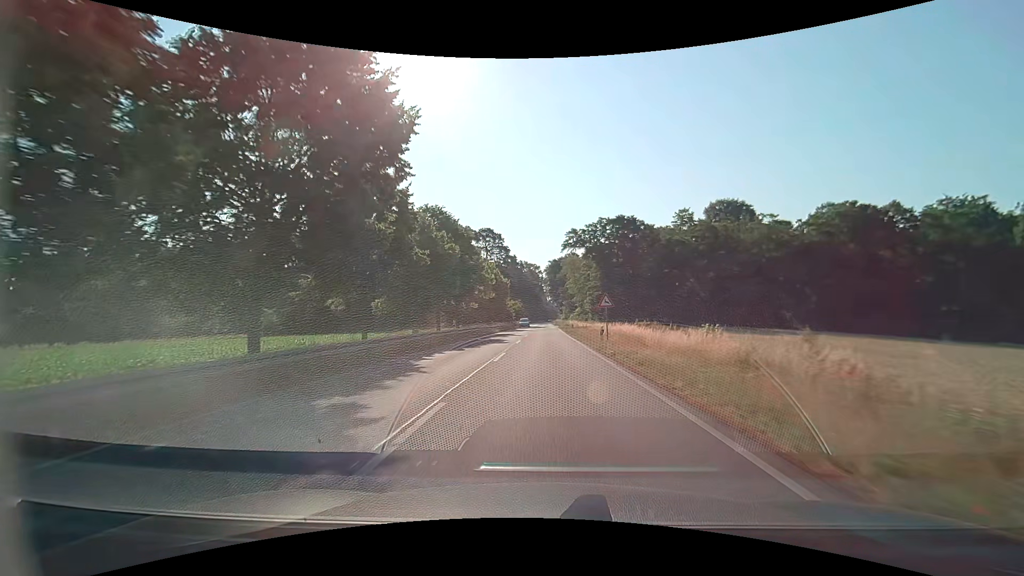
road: primary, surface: asphalt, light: Day
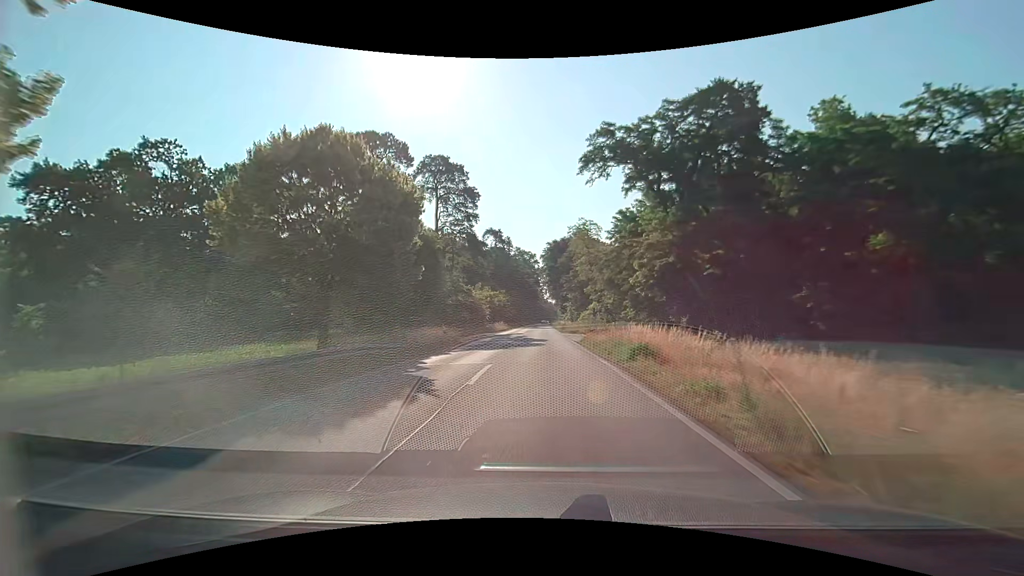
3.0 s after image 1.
(+0.2, +53.8) m; 0°
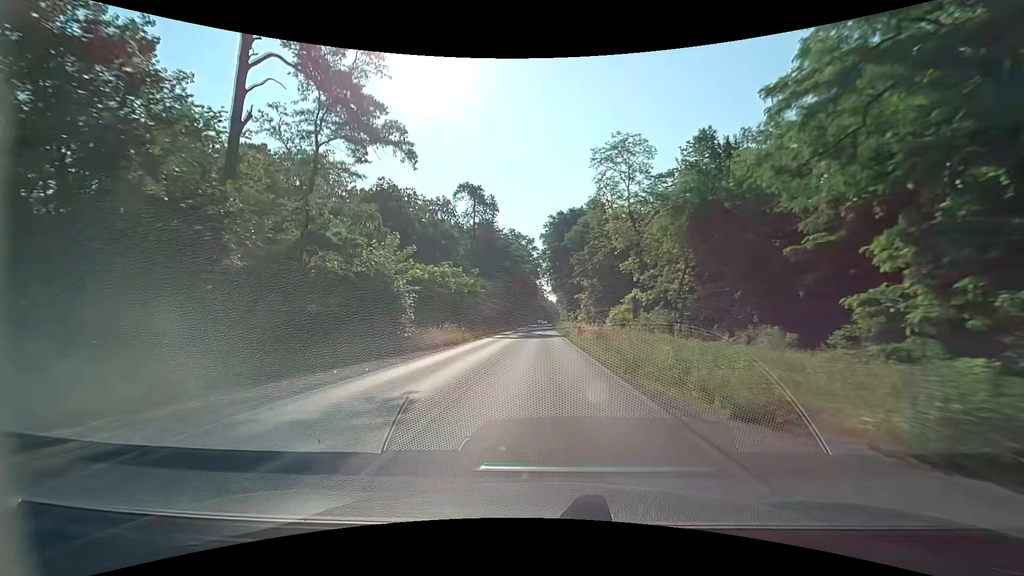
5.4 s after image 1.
(-0.1, +43.0) m; 0°
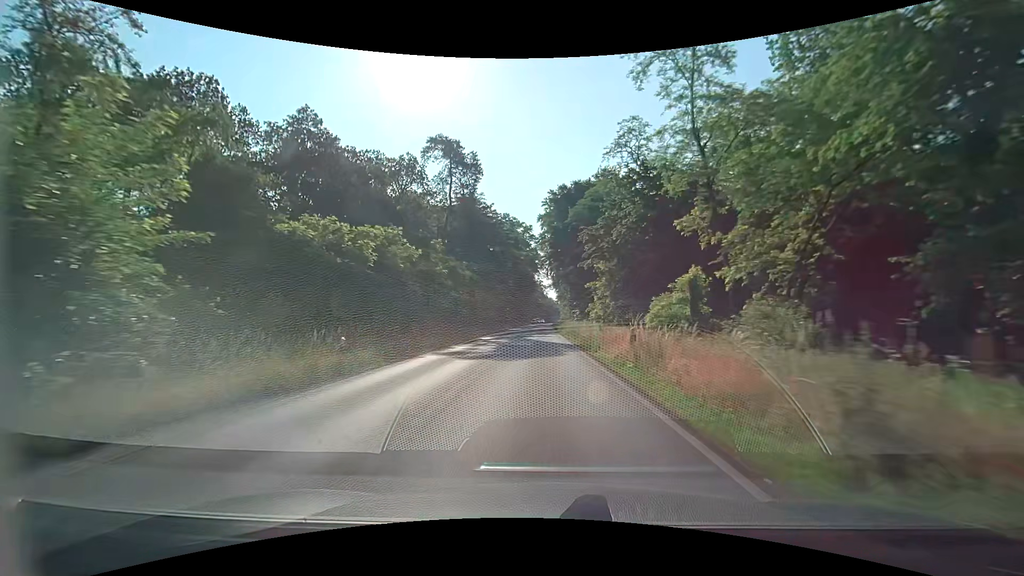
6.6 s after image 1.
(0.0, +21.6) m; 0°
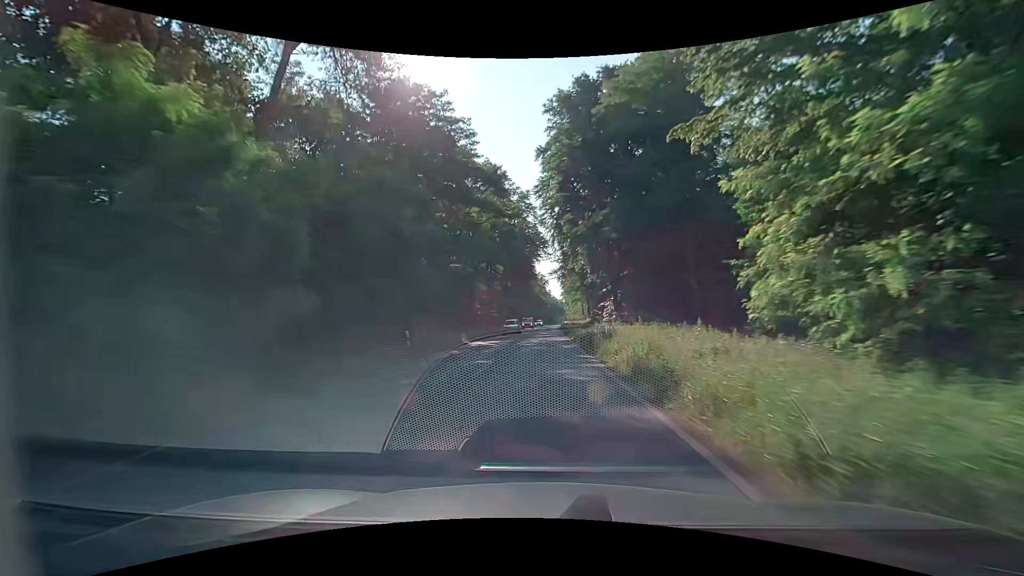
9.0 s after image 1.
(-0.1, +43.2) m; 0°
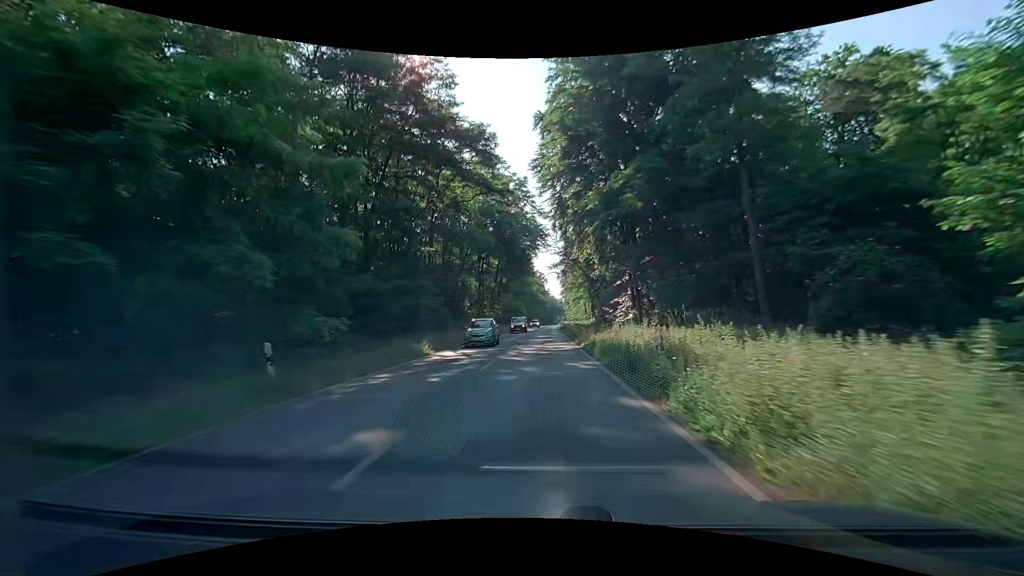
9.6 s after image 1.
(0.0, +10.8) m; +1°
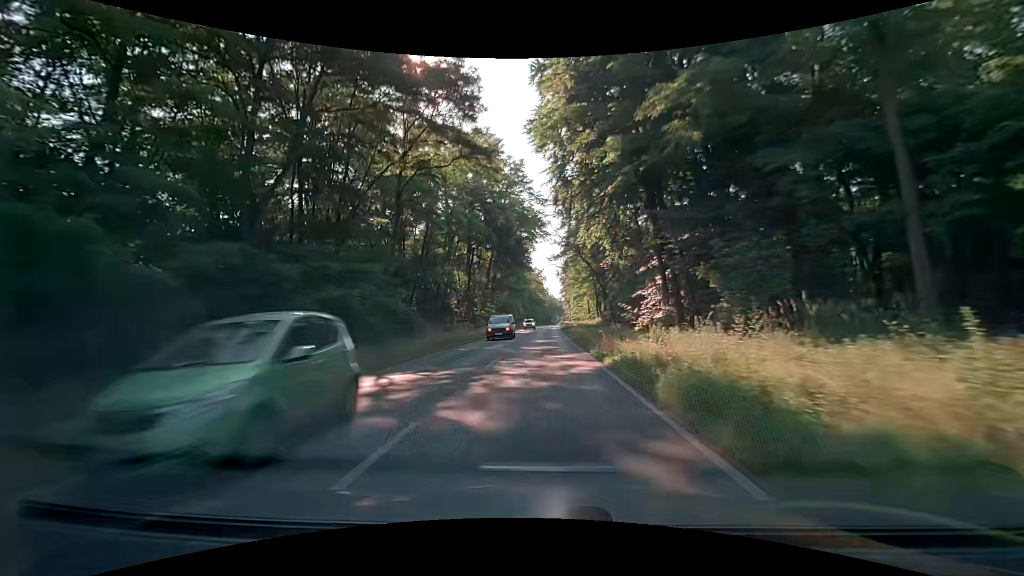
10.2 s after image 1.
(-0.1, +10.8) m; 0°
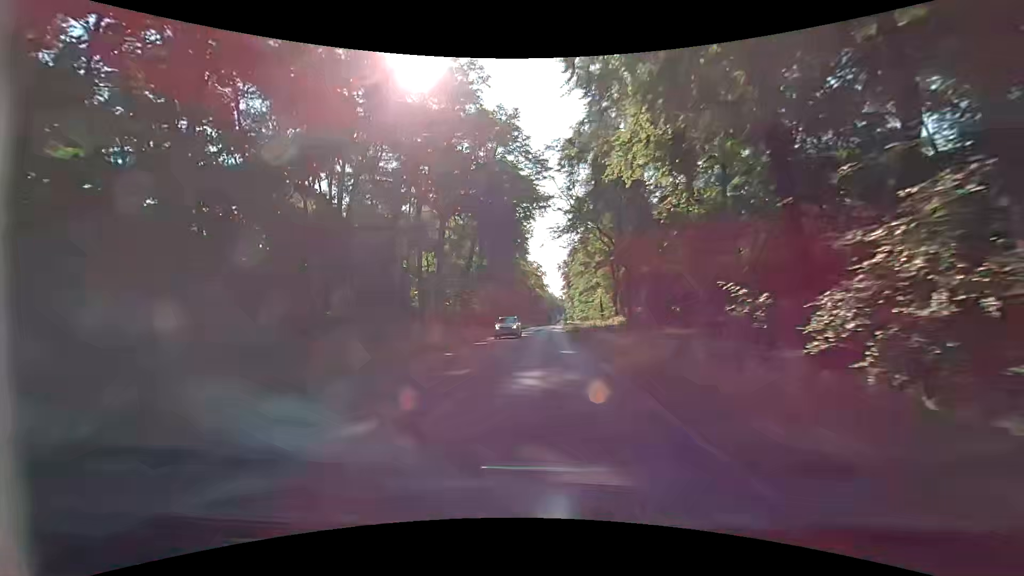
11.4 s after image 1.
(-0.2, +21.6) m; -1°
(0, +10) (0, +20) (0, +30) (0, +40) (0, +50) (+1, +60) (+1, +70) (+1, +80) (+2, +90) (+2, +100) m
